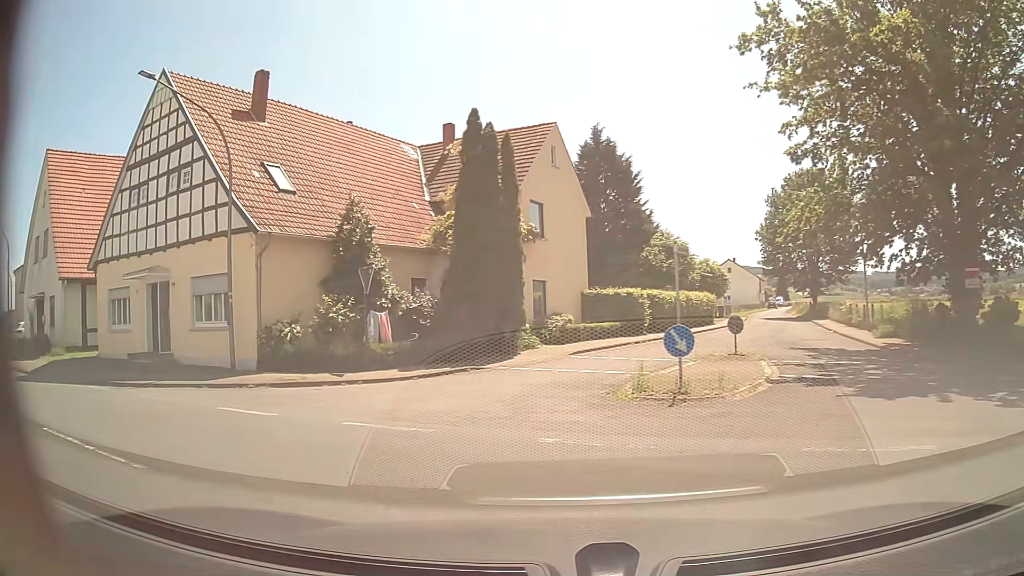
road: residential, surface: asphalt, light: Day
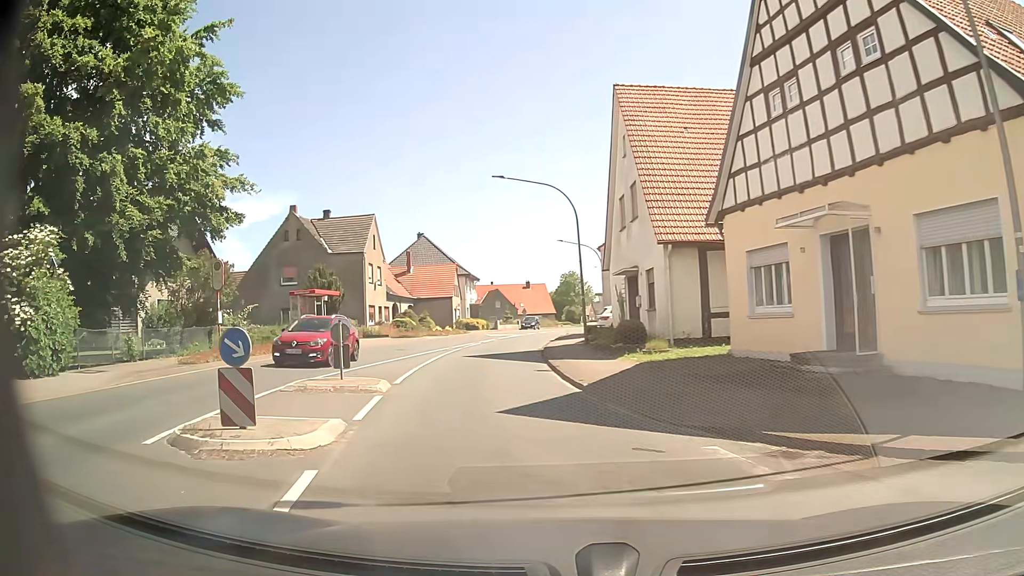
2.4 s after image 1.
(-5.6, +8.9) m; -55°
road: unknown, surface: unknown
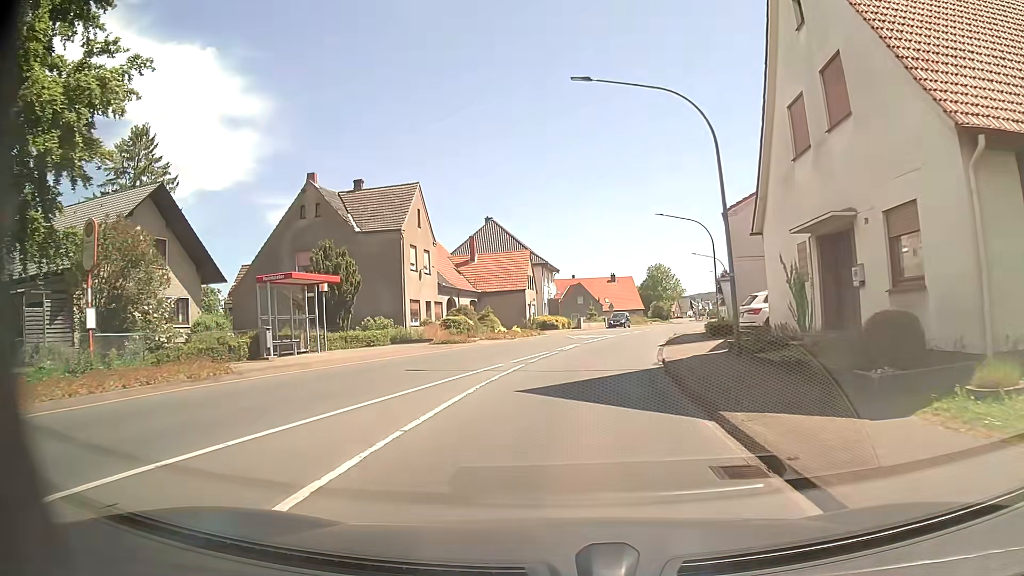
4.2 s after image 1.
(-1.2, +13.1) m; -7°
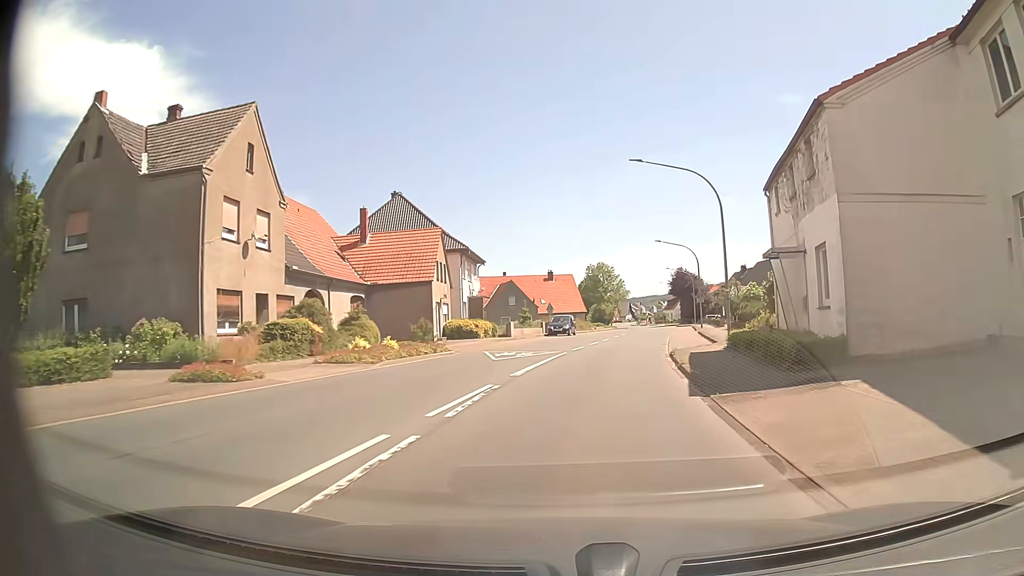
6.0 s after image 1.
(+0.6, +17.4) m; +5°
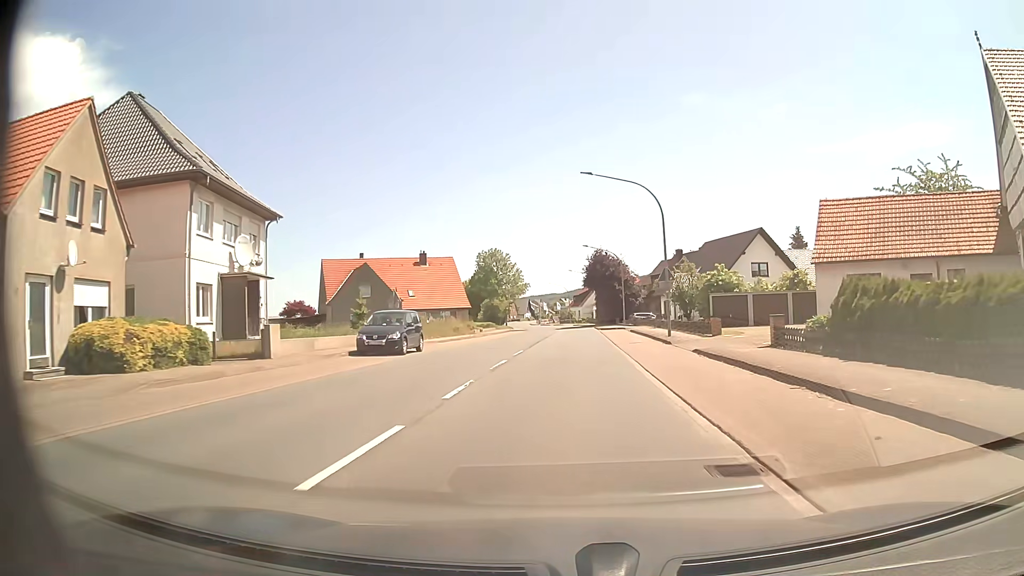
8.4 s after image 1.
(+2.9, +28.5) m; +9°
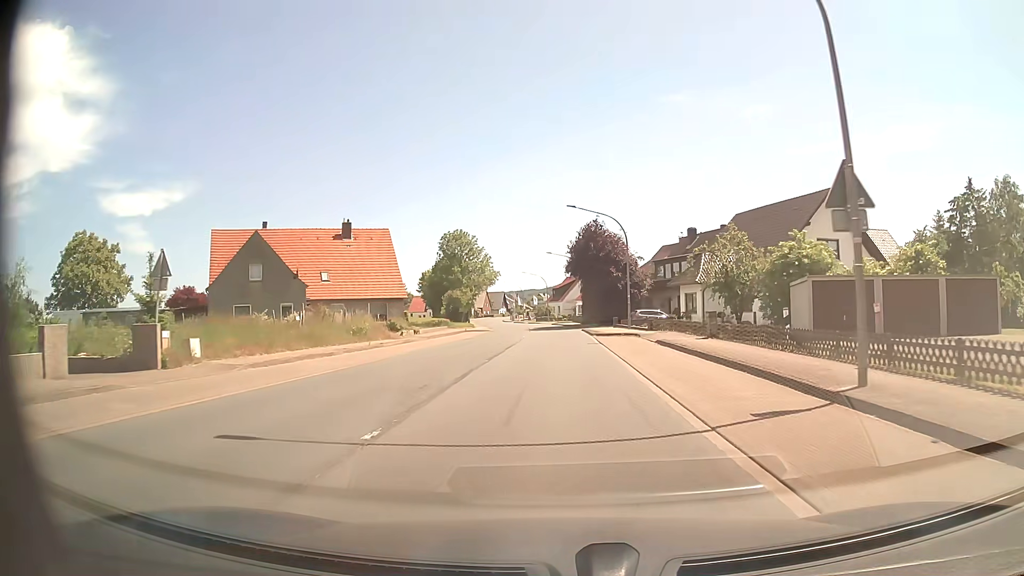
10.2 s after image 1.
(+0.4, +22.0) m; +2°
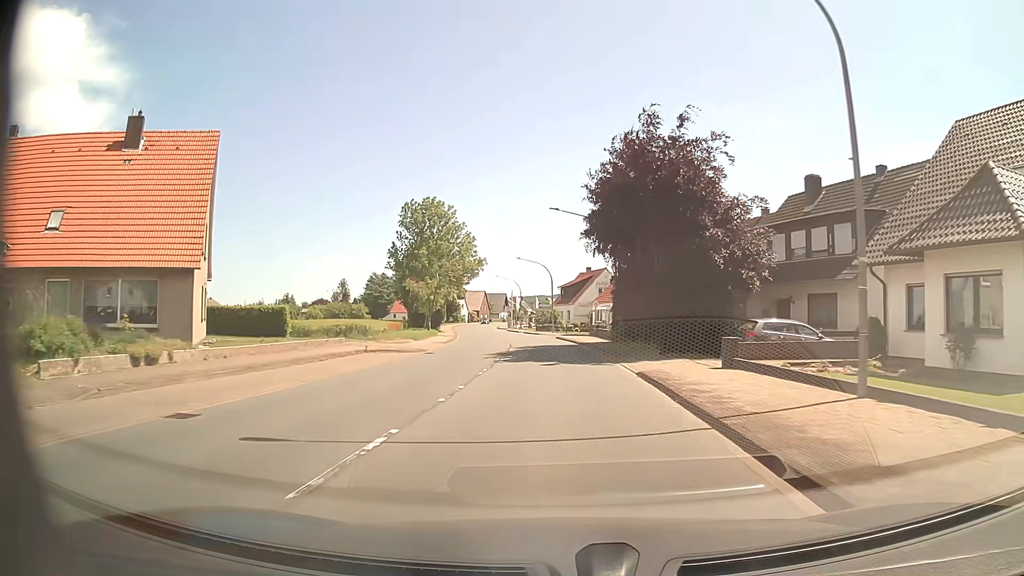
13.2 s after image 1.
(-0.1, +33.0) m; -1°
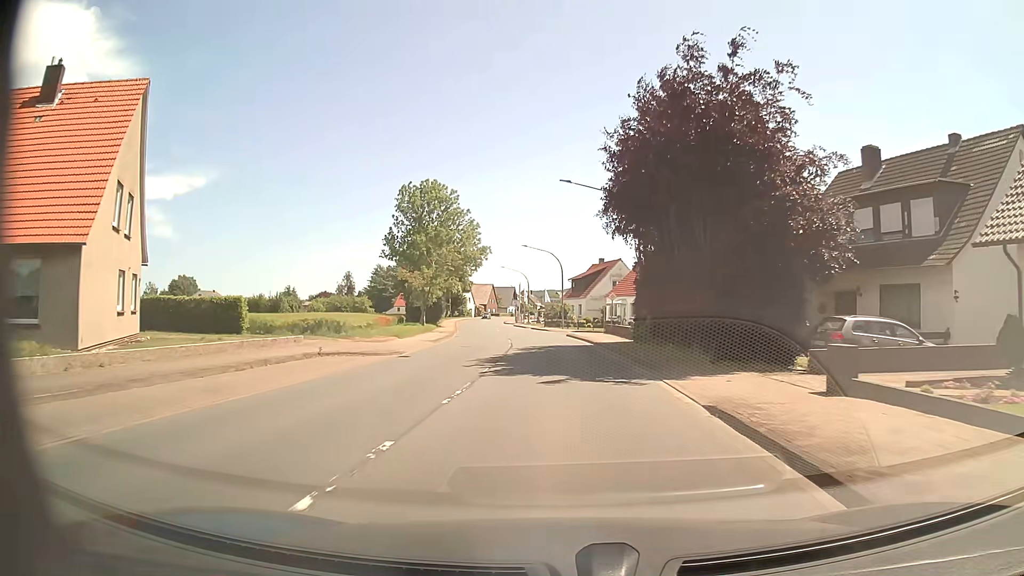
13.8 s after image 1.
(0.0, +6.8) m; 0°
(0, +10) (0, +20) (-1, +30) (-1, +40) (-2, +50) (-4, +60) (-5, +70) (-7, +80) (-8, +90) (-9, +99) m
